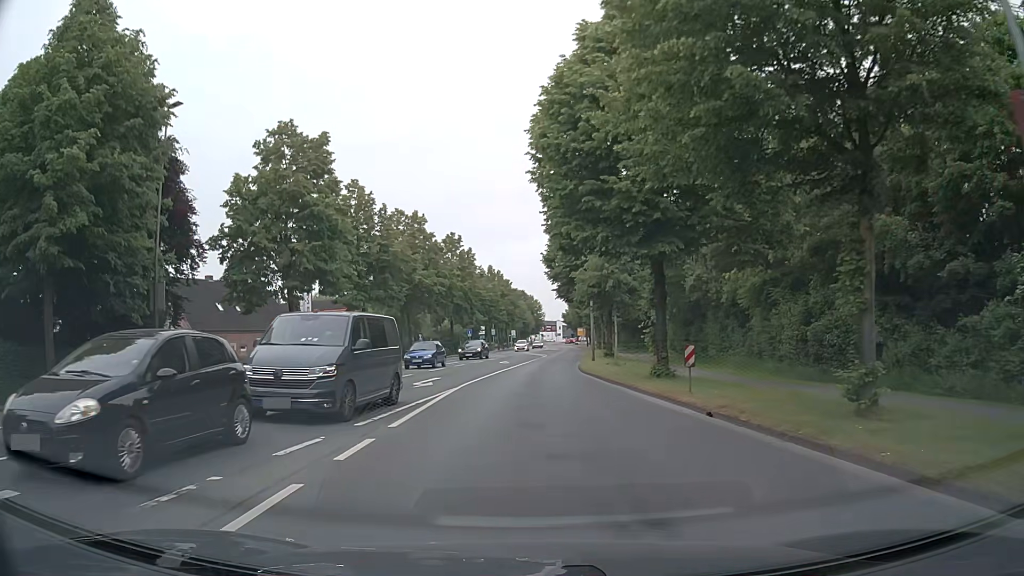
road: secondary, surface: asphalt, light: Day
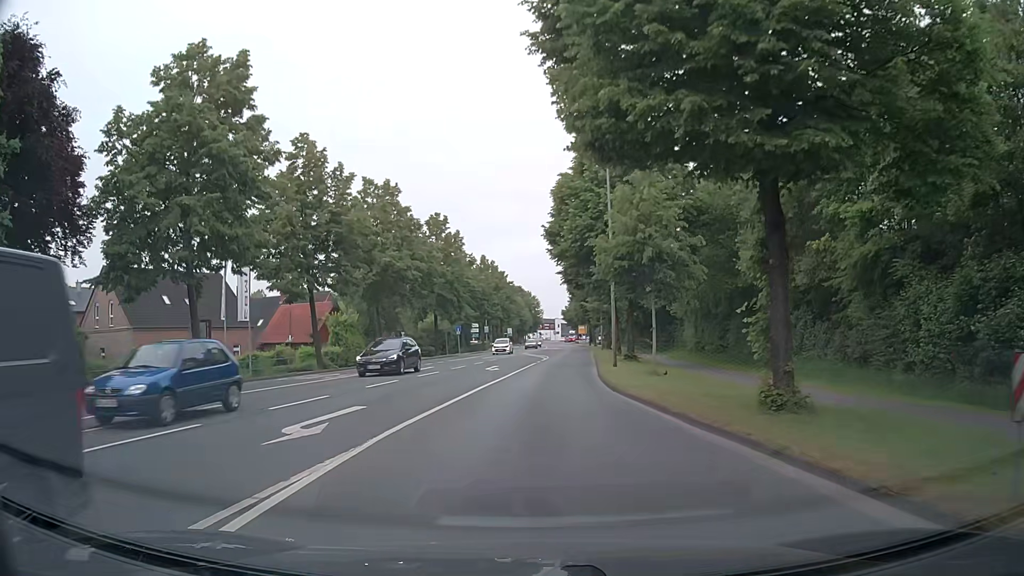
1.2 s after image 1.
(0.0, +11.4) m; 0°
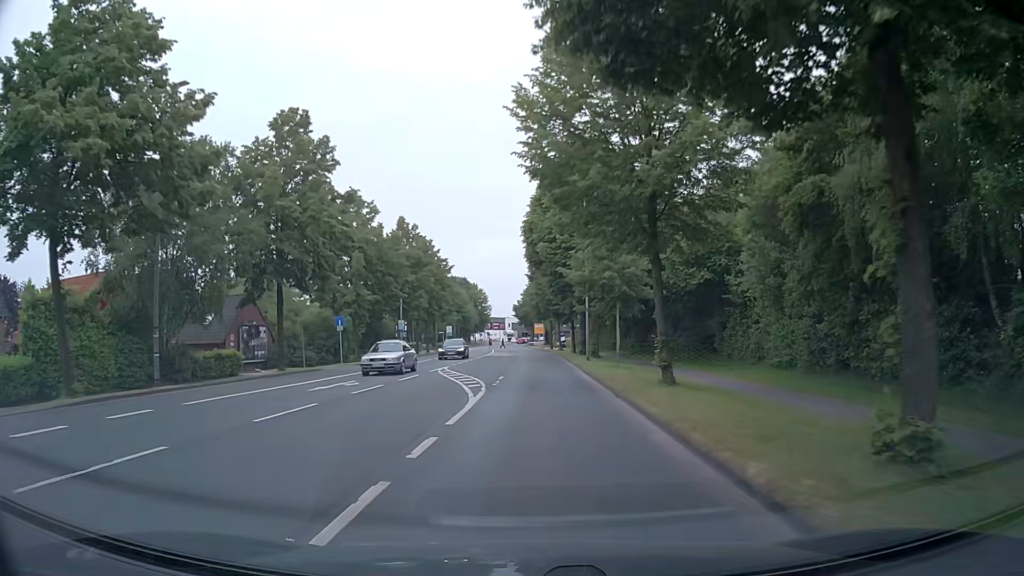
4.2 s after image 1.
(+1.0, +31.7) m; +4°
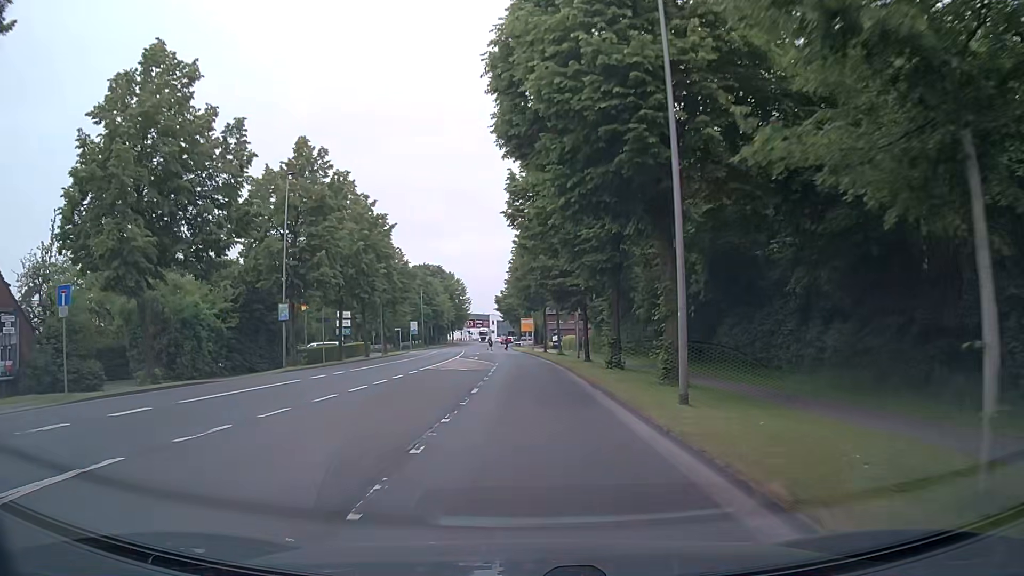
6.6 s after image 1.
(+0.4, +27.7) m; +1°
(0, +10) (0, +20) (0, +30) (-1, +40) (-1, +50) (-2, +60) (-2, +70) (-3, +80) (-4, +90) (-5, +100) m
